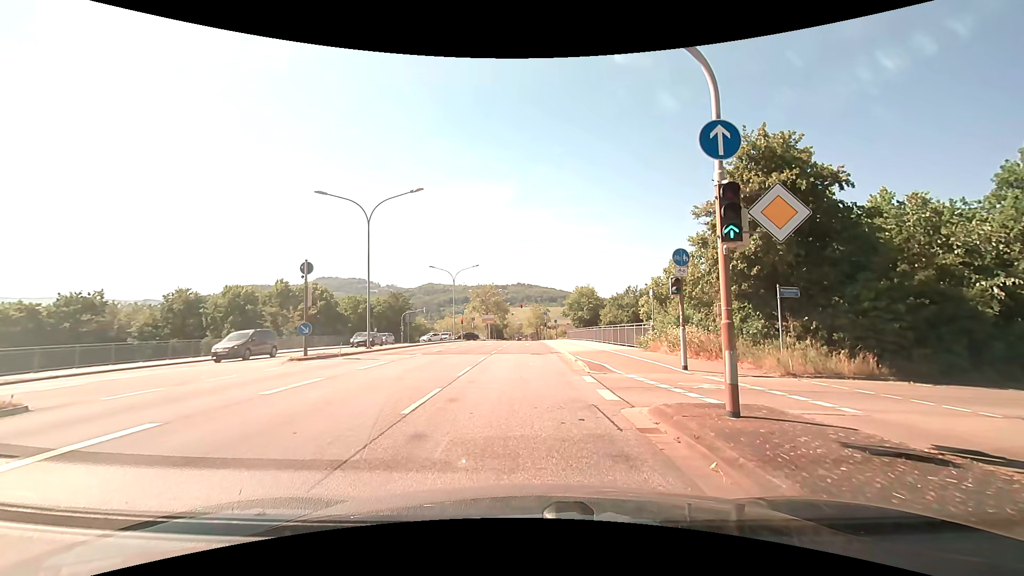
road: primary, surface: asphalt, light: Day
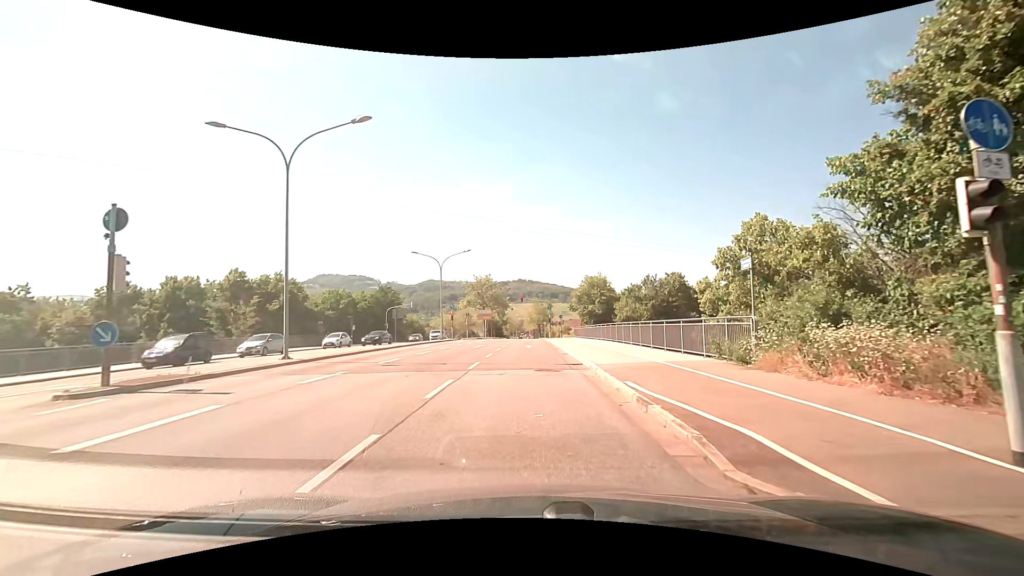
(0.0, +11.2) m; 0°
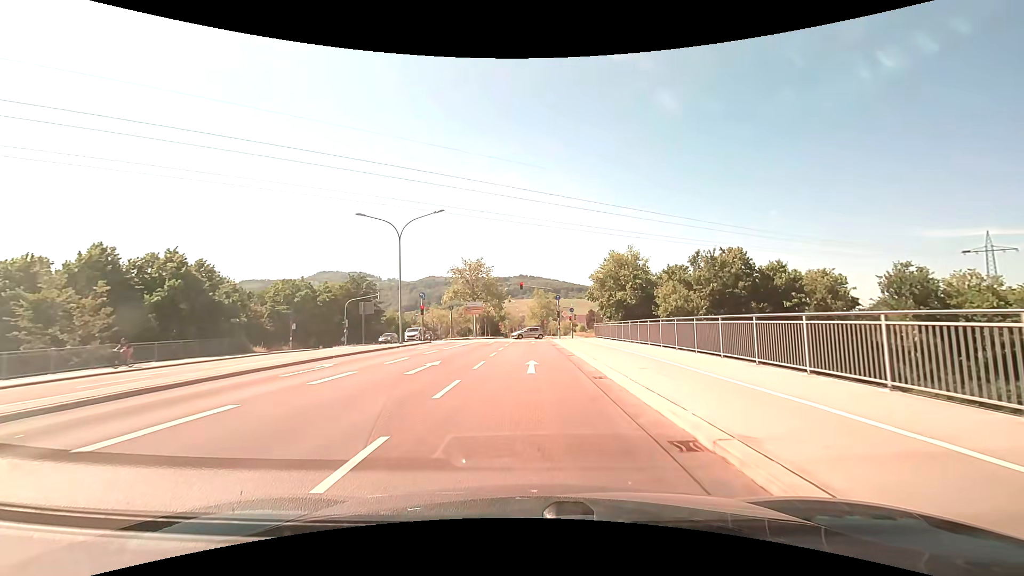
(-0.1, +18.5) m; 0°
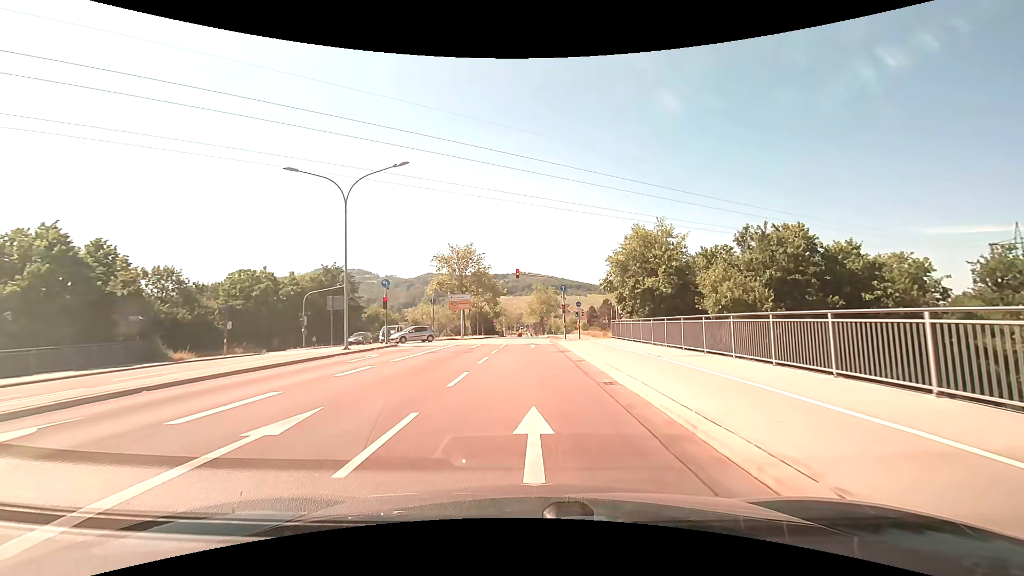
(0.0, +10.8) m; 0°
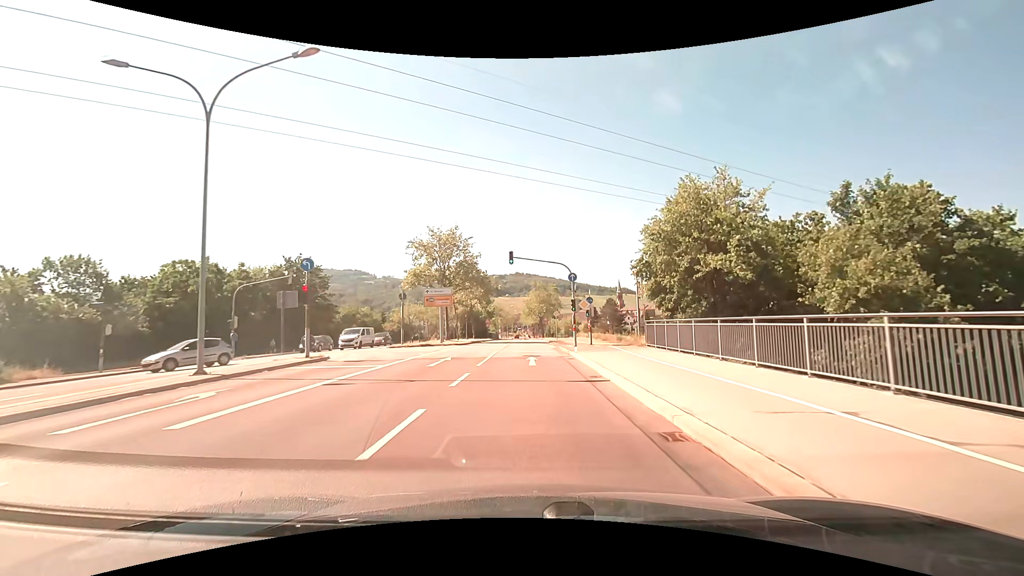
(0.0, +11.6) m; 0°
(0, +10) (0, +20) (0, +30) (0, +40) (0, +50) (0, +60) (0, +70) (0, +80) (-1, +90) (-1, +100) m
